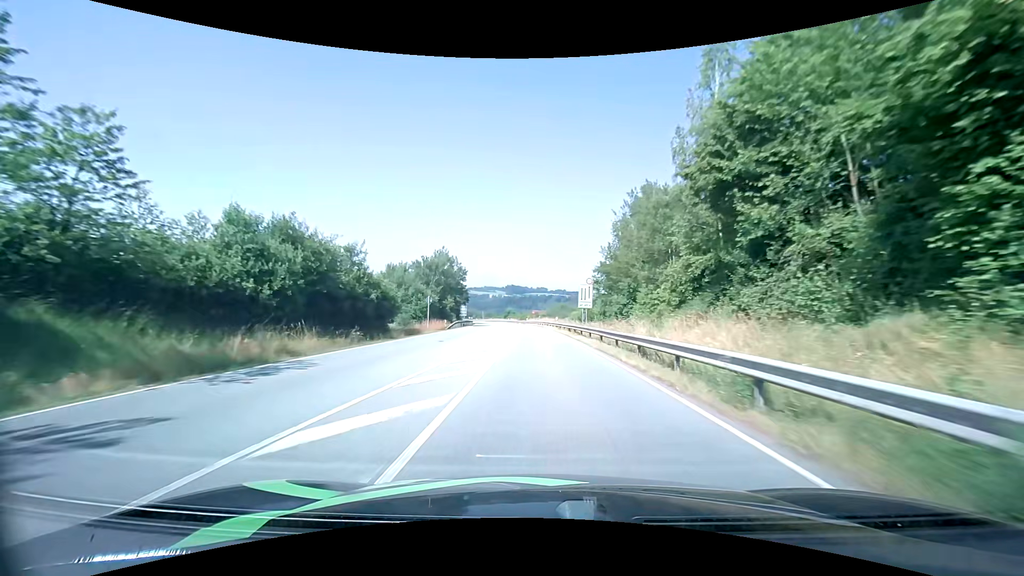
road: primary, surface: asphalt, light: Day
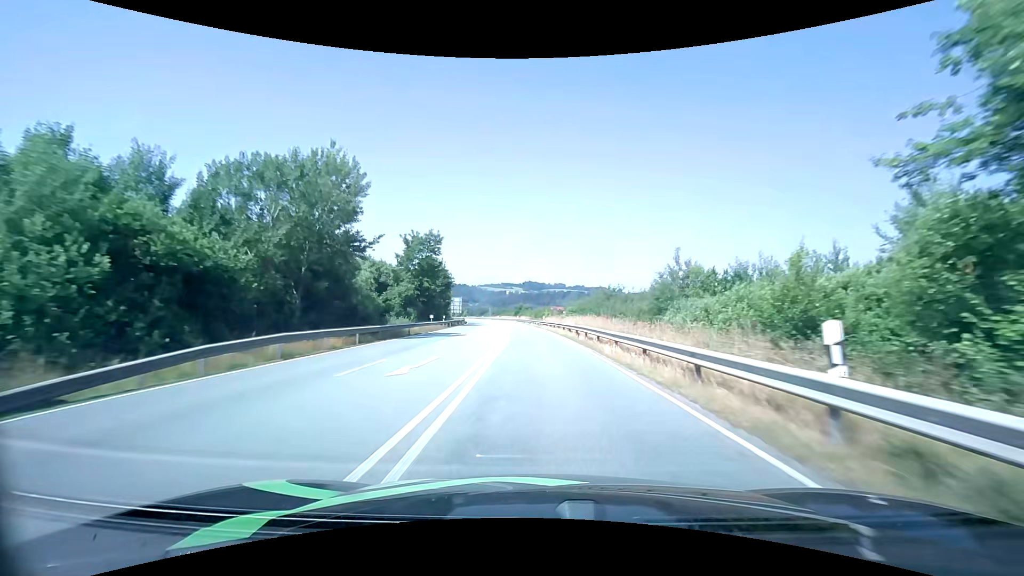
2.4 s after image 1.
(-0.6, +46.2) m; -1°
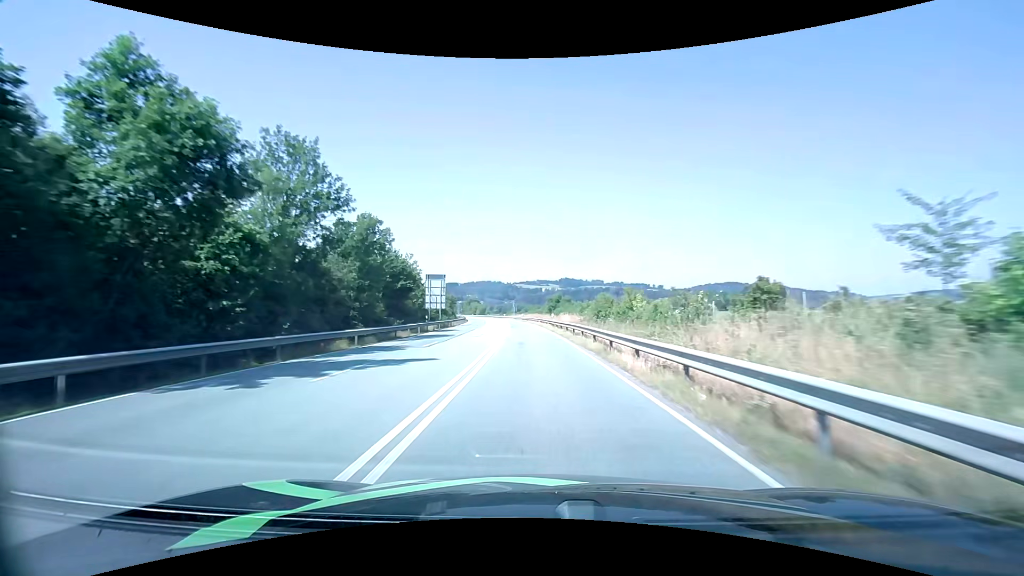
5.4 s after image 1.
(-2.4, +60.5) m; -4°
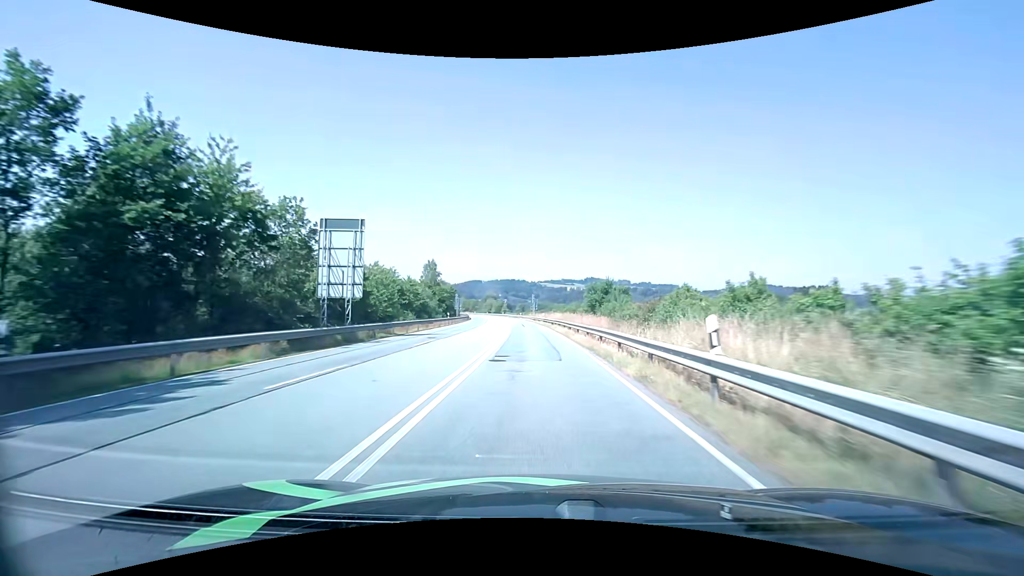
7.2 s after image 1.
(-0.8, +37.7) m; -2°
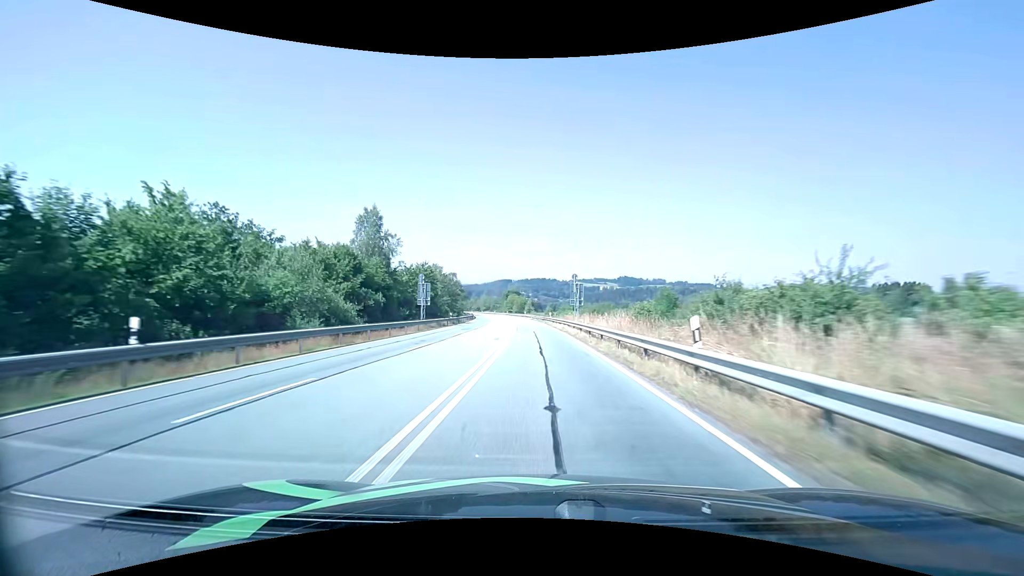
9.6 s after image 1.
(-1.8, +50.4) m; -4°
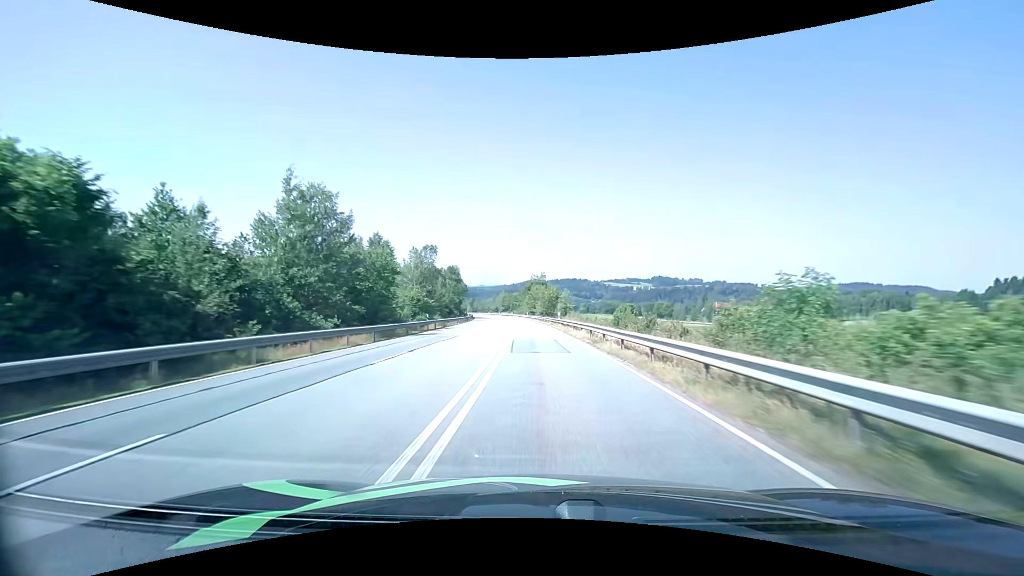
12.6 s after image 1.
(-2.0, +64.2) m; -3°
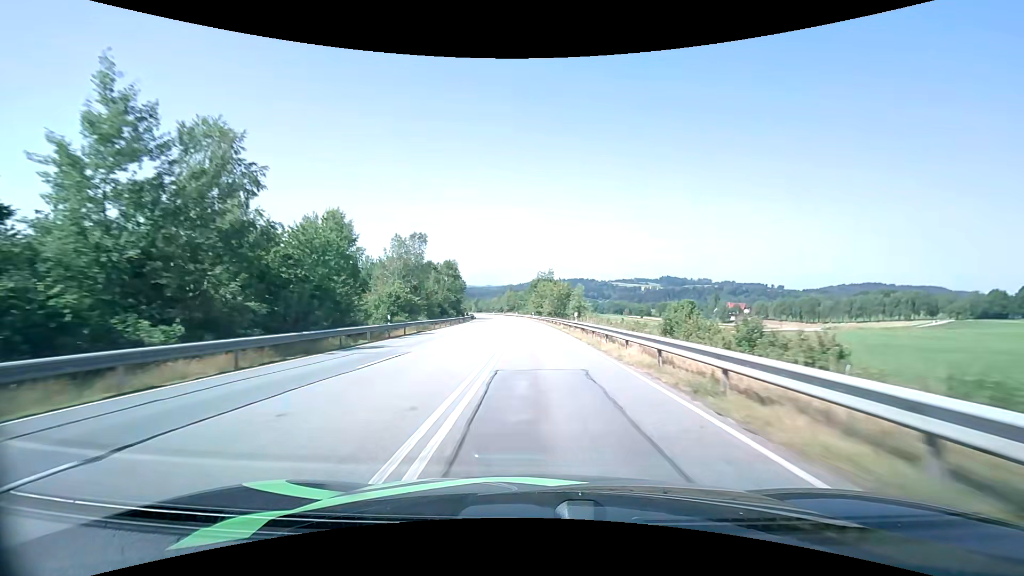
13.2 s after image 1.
(-0.1, +13.0) m; -1°
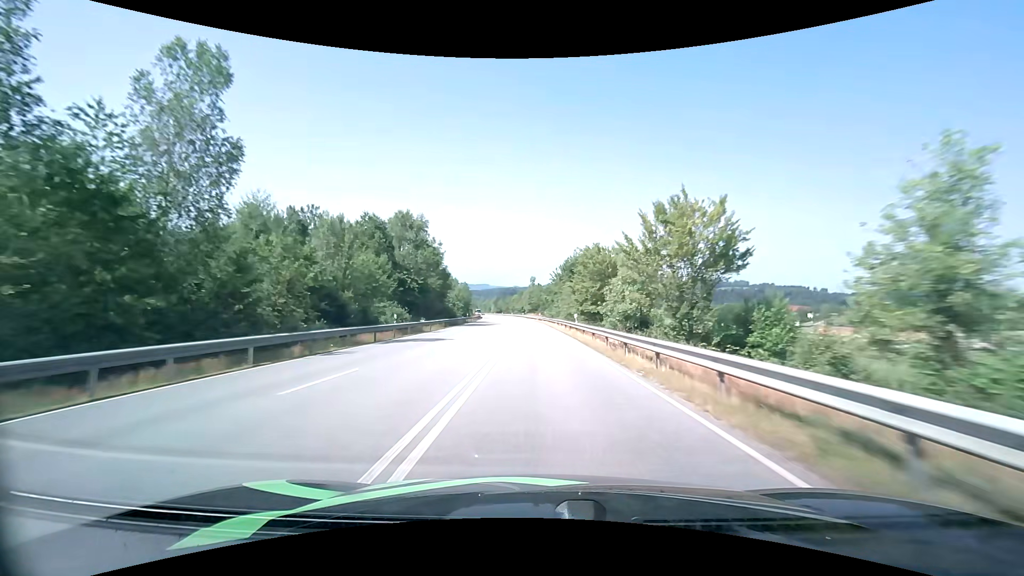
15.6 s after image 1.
(-1.4, +52.0) m; -3°
(0, +10) (0, +20) (0, +30) (-1, +40) (-1, +50) (-1, +60) (-2, +70) (-2, +80) (-3, +90) (-4, +100) m
